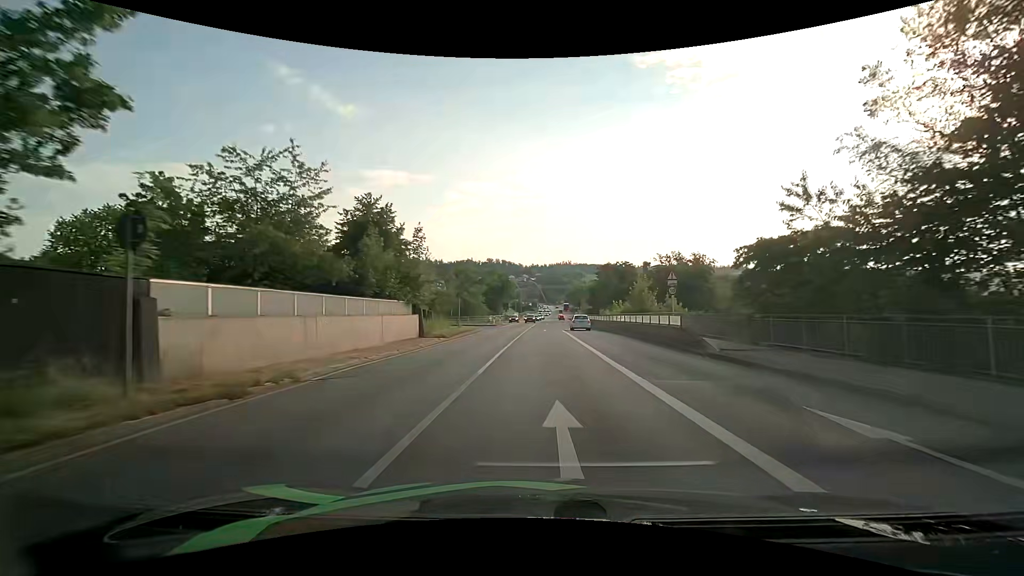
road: primary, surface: asphalt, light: Day
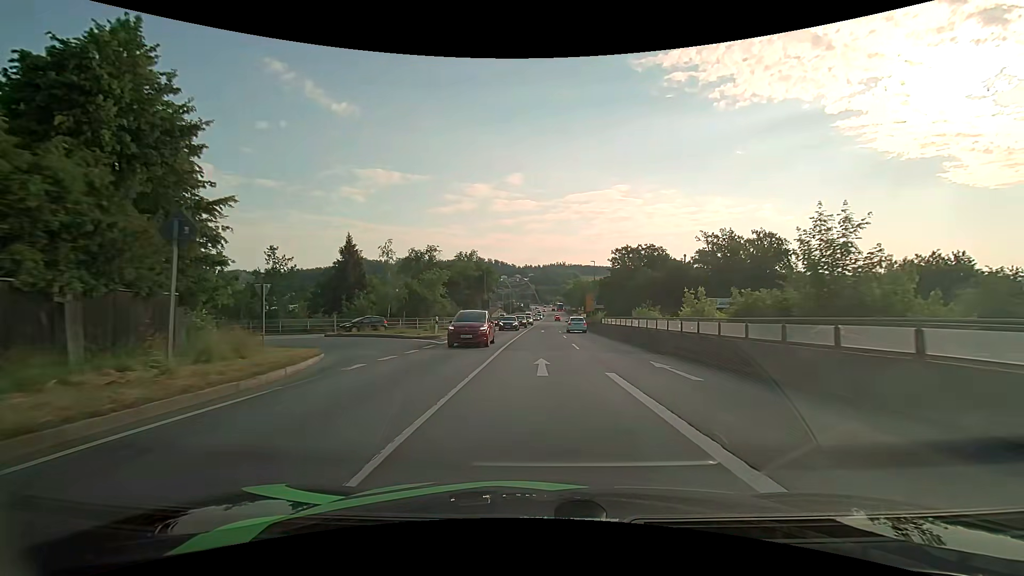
(+0.3, +31.0) m; +1°
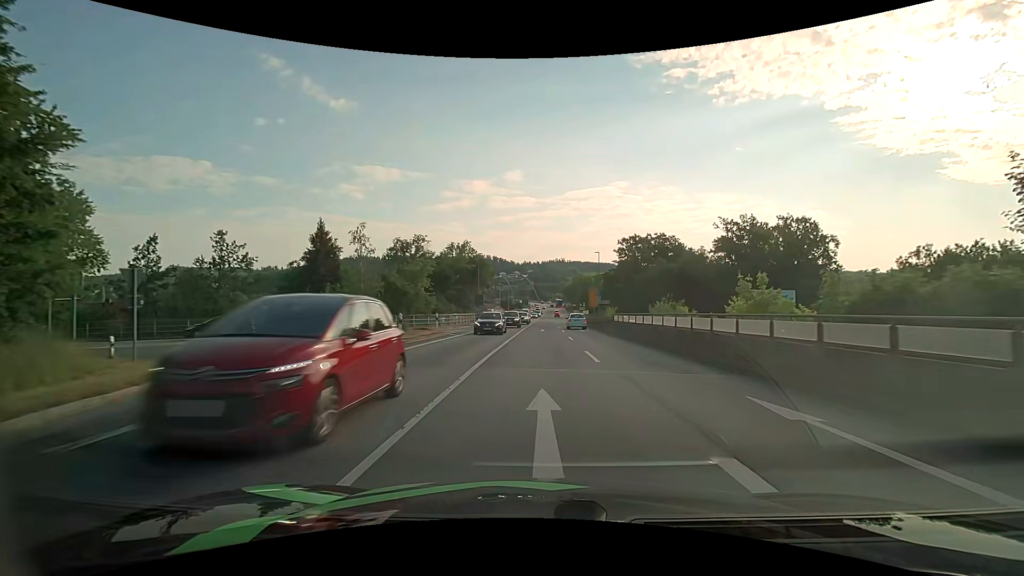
(0.0, +7.6) m; 0°
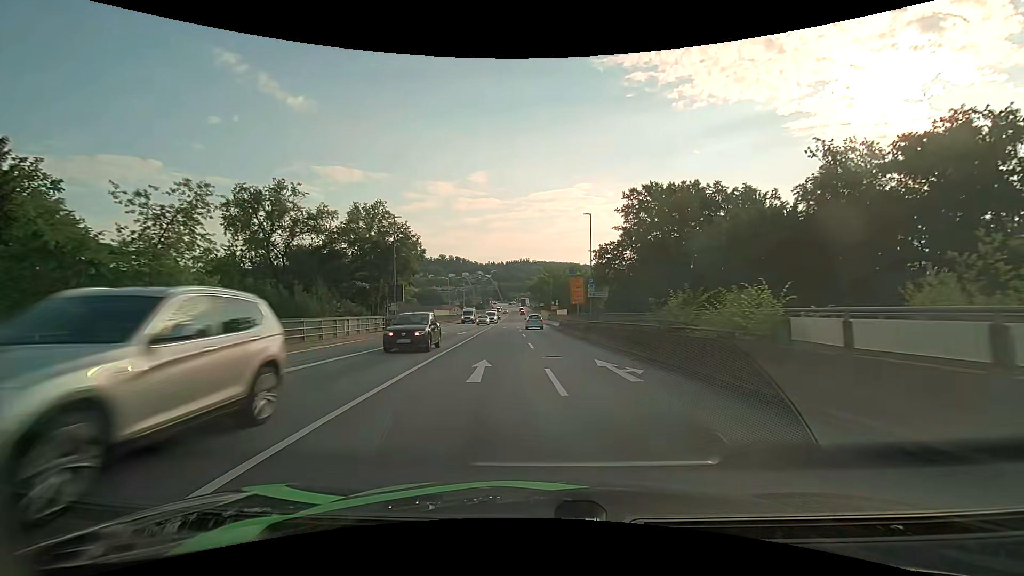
(+0.8, +29.8) m; +4°
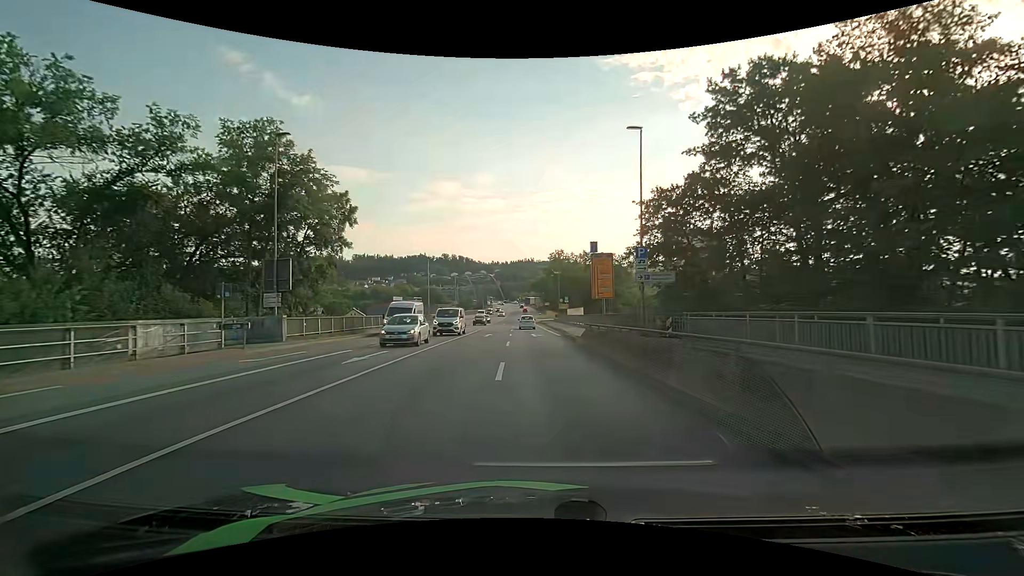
(0.0, +21.7) m; -1°
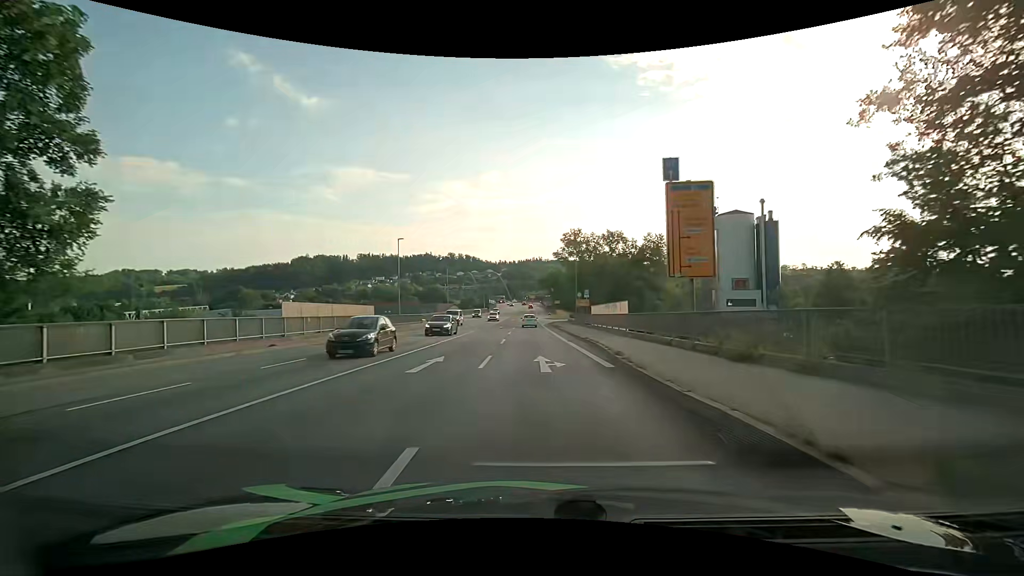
(-0.2, +21.2) m; -1°
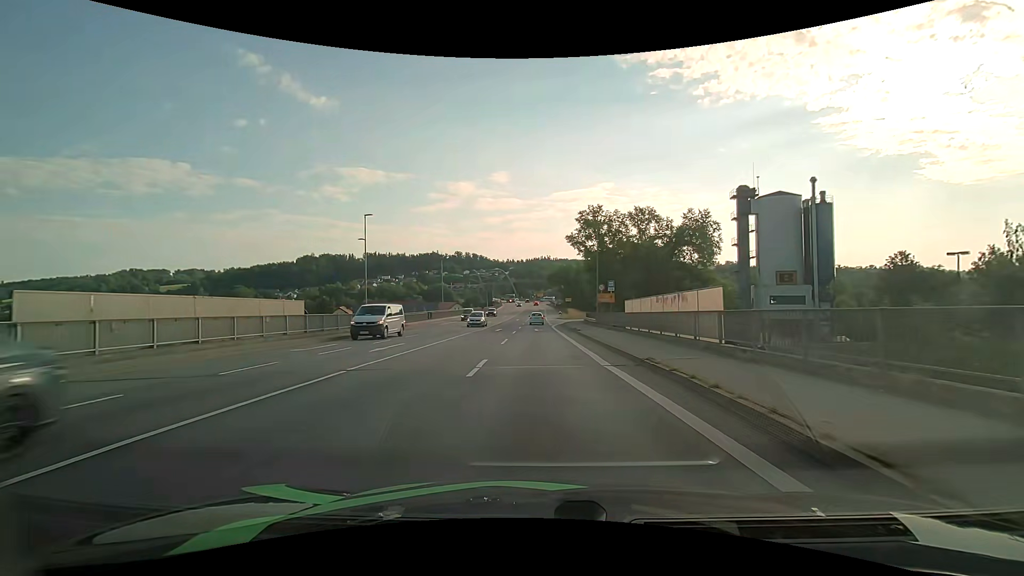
(-0.2, +13.9) m; -1°
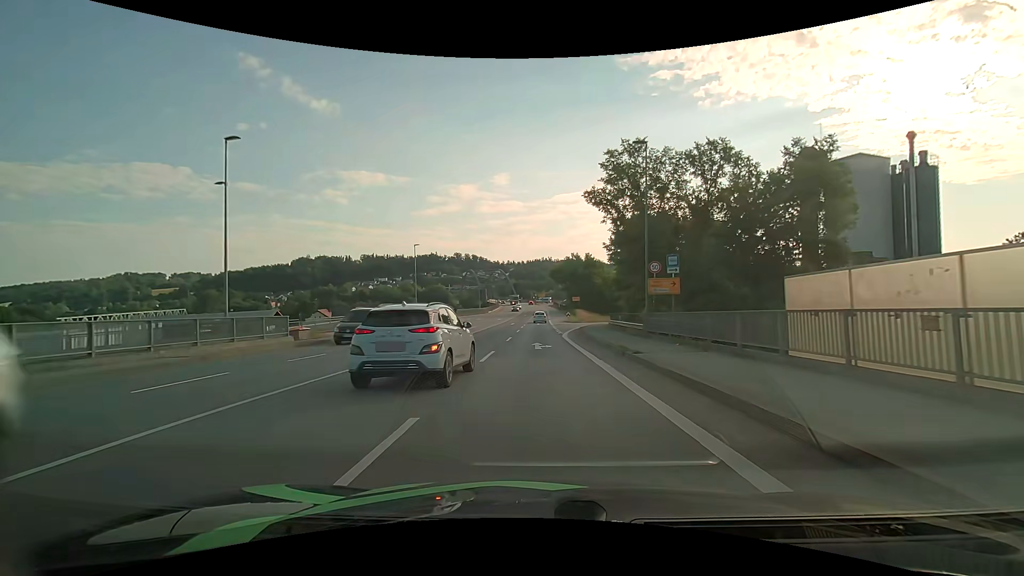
(-0.2, +20.4) m; 0°
(0, +10) (0, +20) (0, +30) (+1, +40) (+2, +50) (+3, +60) (+6, +69) (+10, +79) (+14, +88) (+19, +97) m
